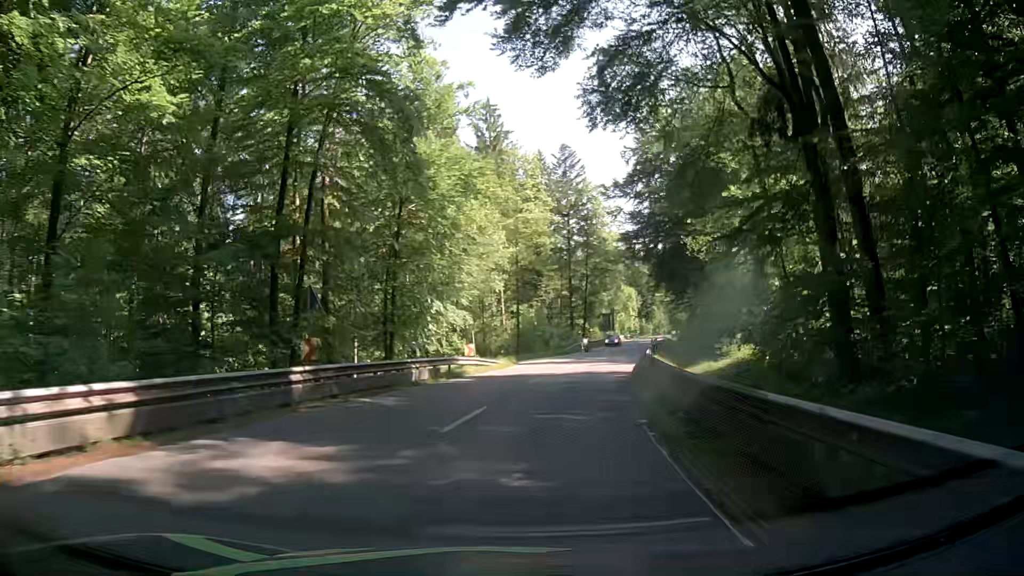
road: secondary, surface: asphalt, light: Day
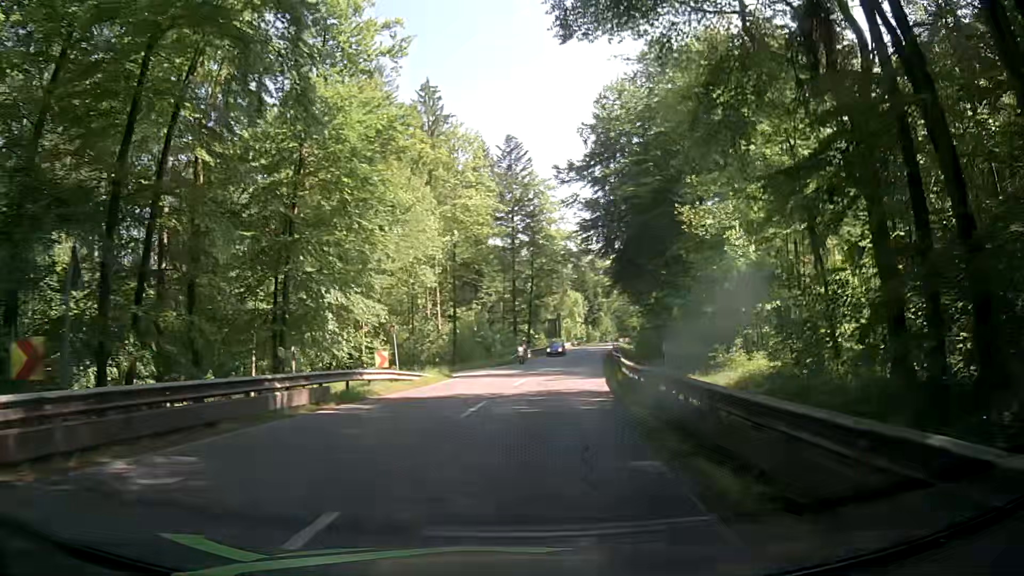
(+0.5, +8.6) m; +6°
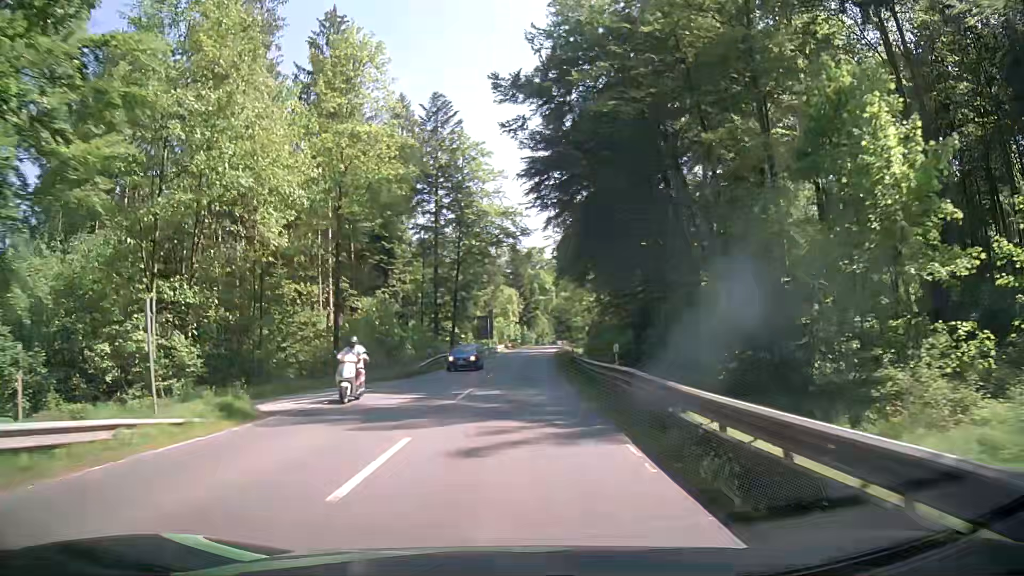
(+1.1, +17.7) m; +7°
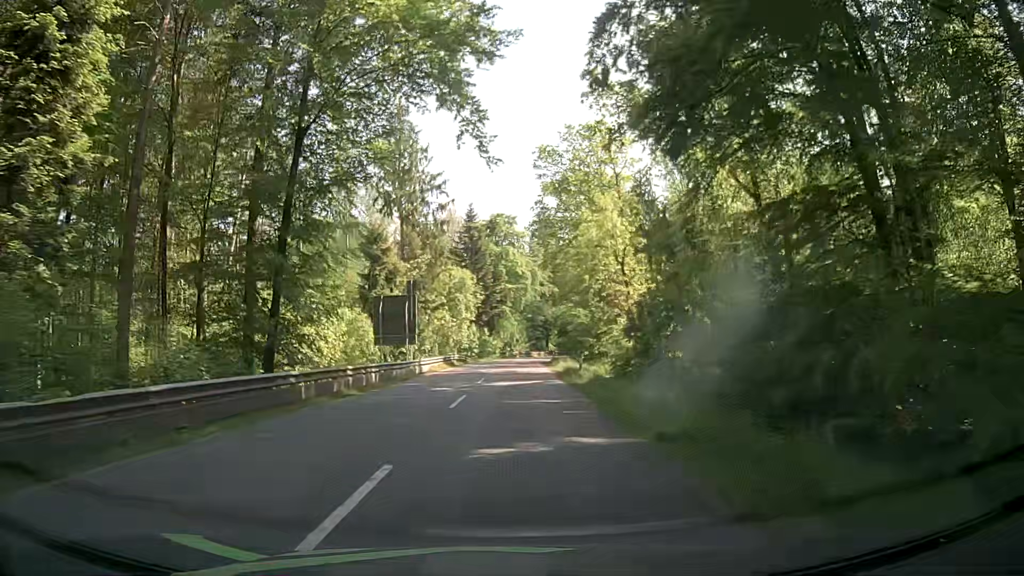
(+1.3, +46.7) m; +4°
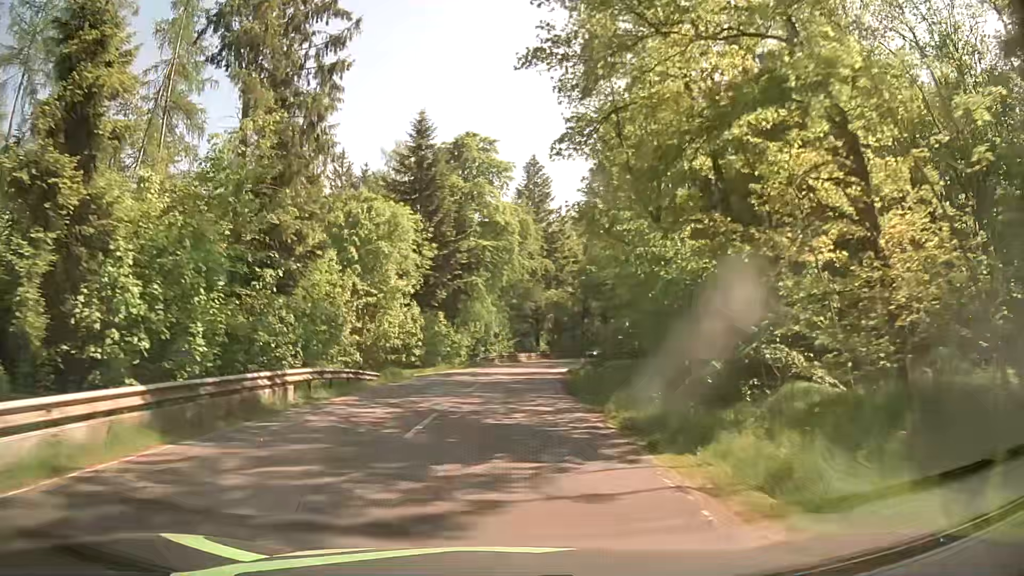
(+0.2, +38.2) m; +1°
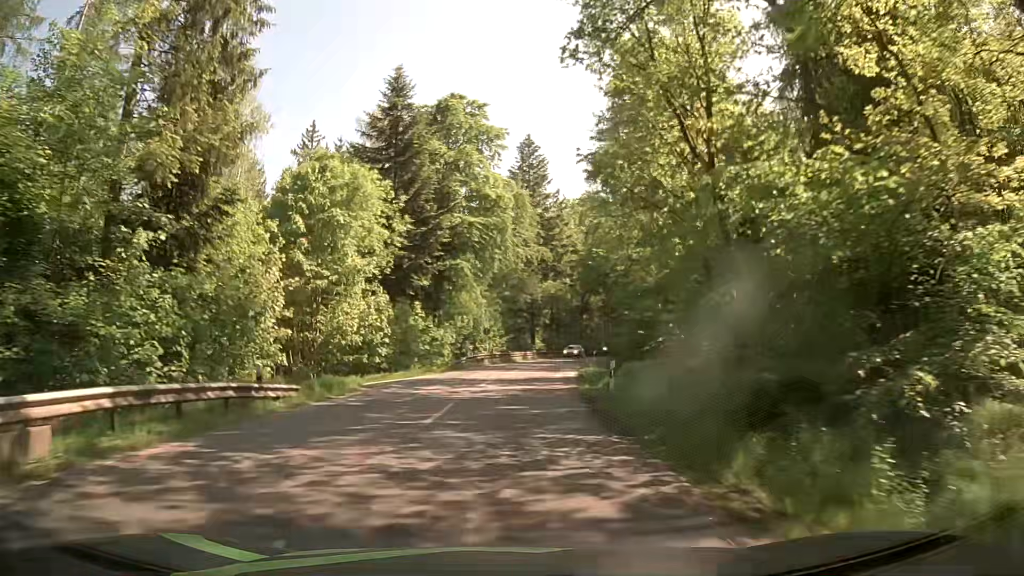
(0.0, +9.5) m; +1°
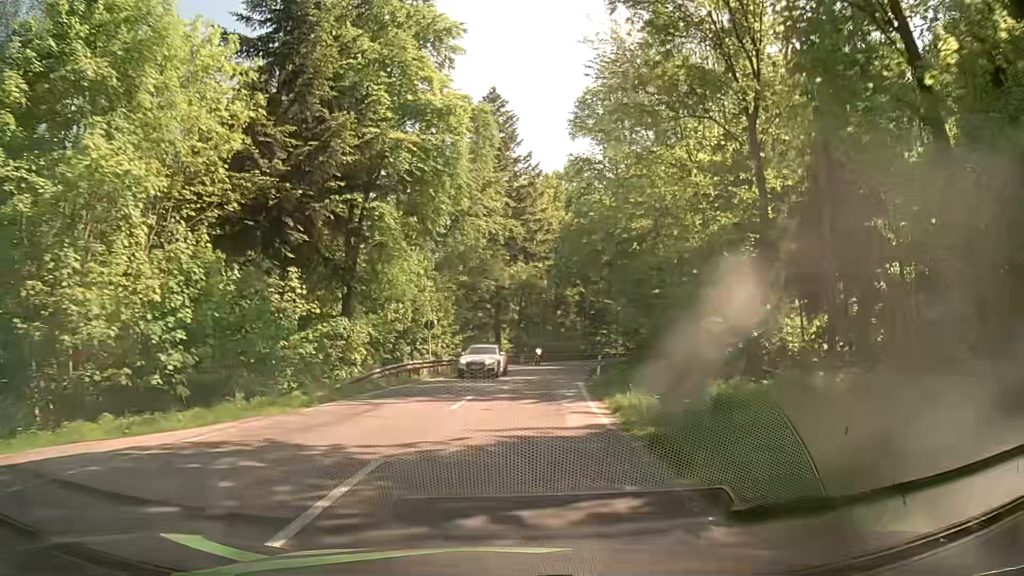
(+0.4, +19.0) m; +2°
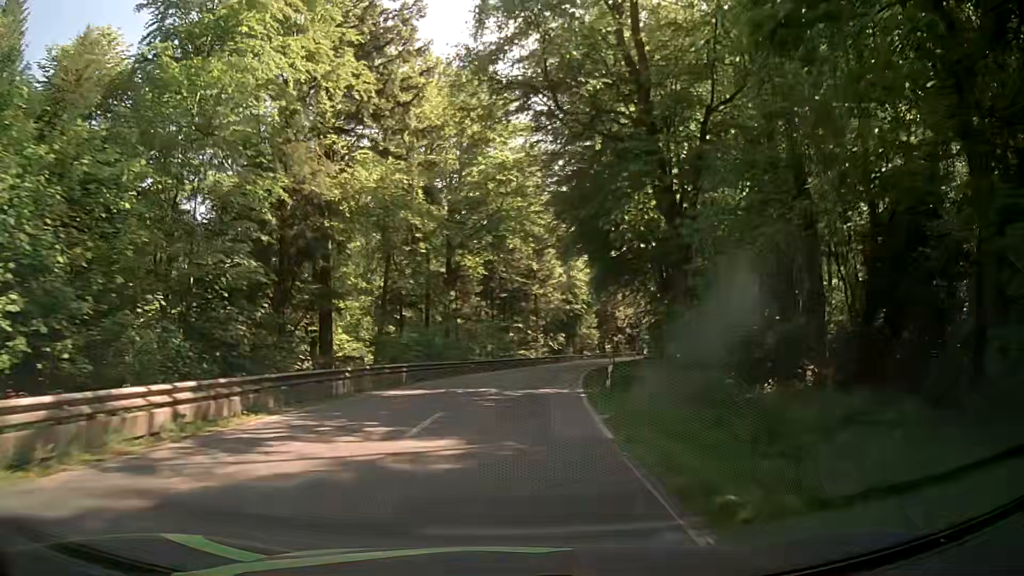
(+3.2, +37.5) m; +9°
(0, +10) (+1, +20) (+2, +30) (+3, +40) (+5, +50) (+7, +59) (+10, +69) (+12, +79) (+16, +88) (+19, +98) m
